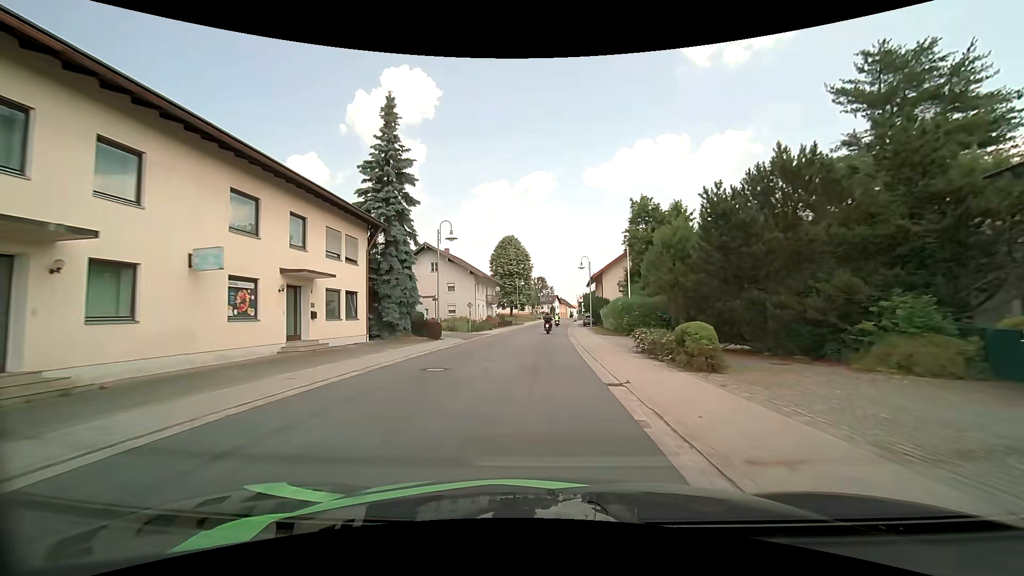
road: secondary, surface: asphalt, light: Day
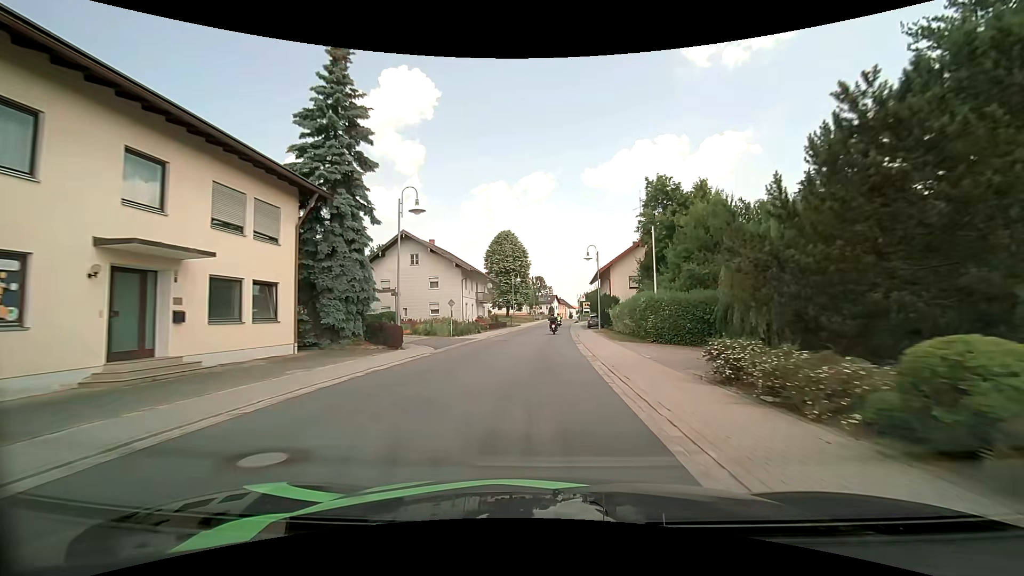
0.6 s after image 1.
(0.0, +7.9) m; 0°
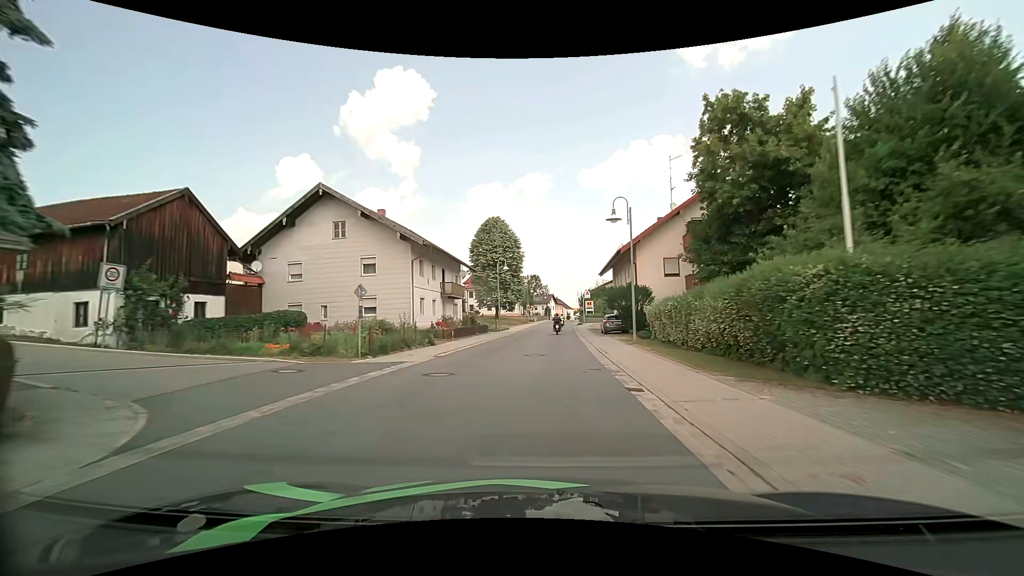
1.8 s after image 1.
(+0.1, +16.3) m; 0°
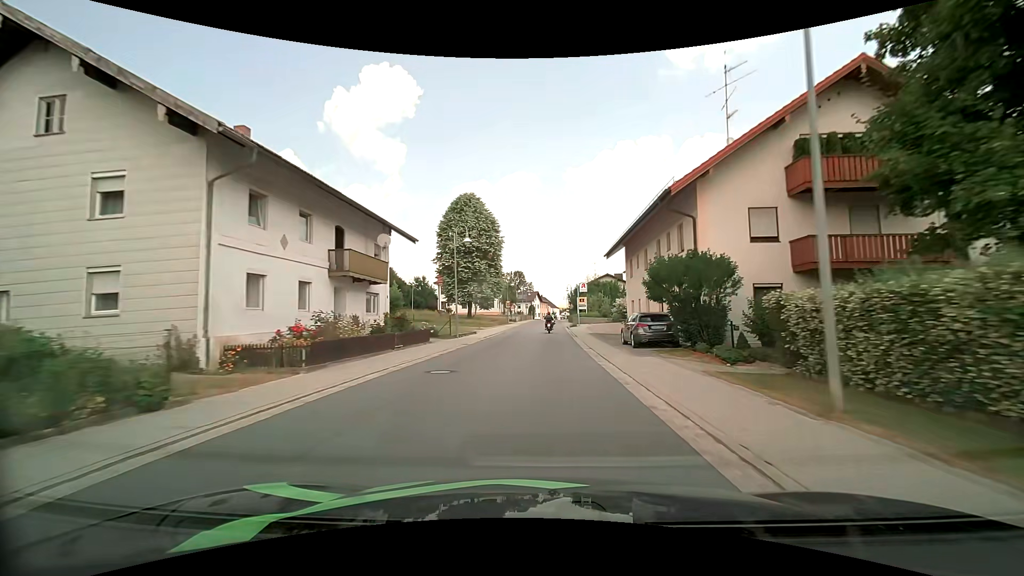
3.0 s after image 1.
(+0.4, +16.8) m; +2°
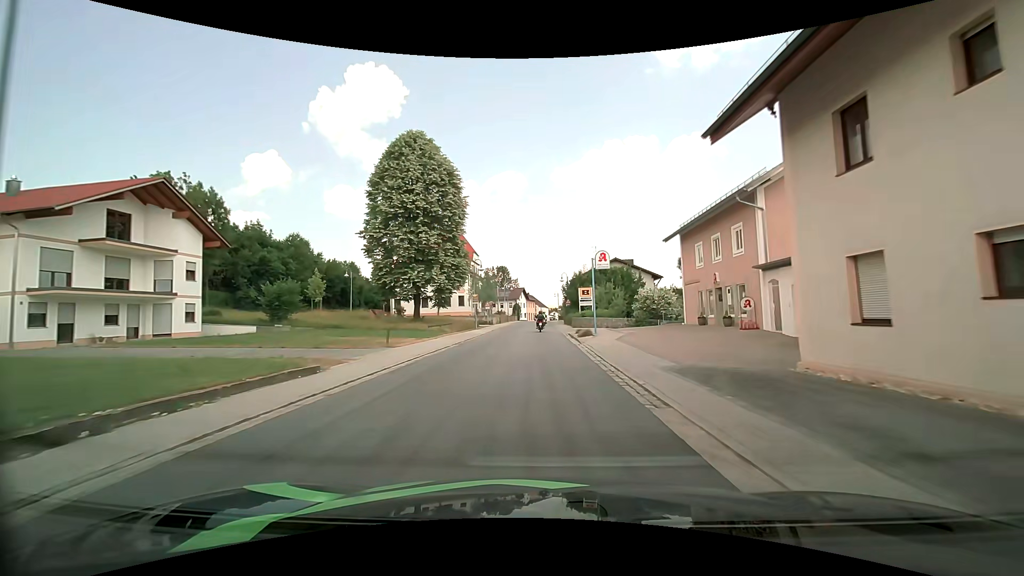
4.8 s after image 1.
(+0.5, +25.7) m; +2°
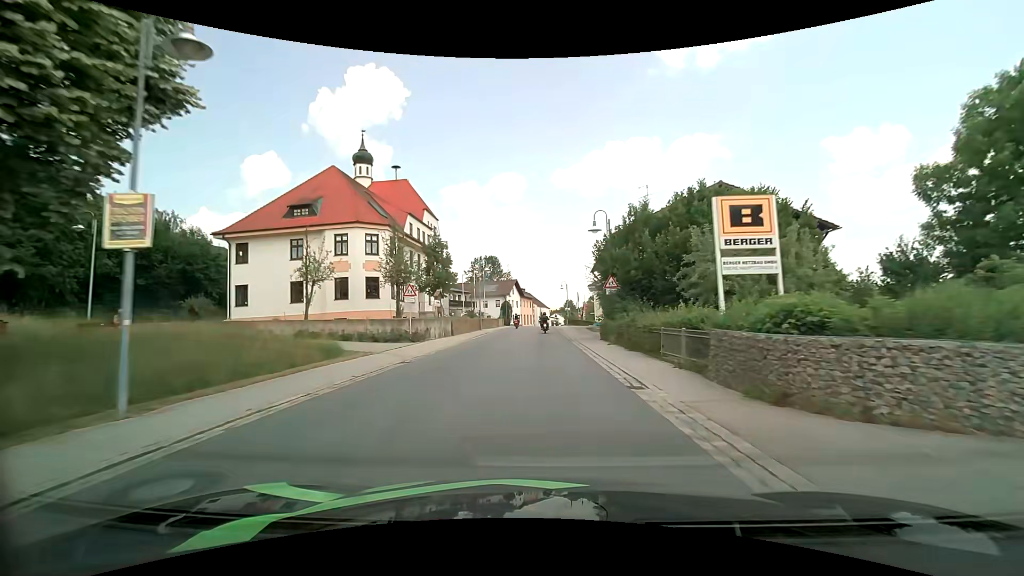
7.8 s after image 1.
(0.0, +41.7) m; +1°
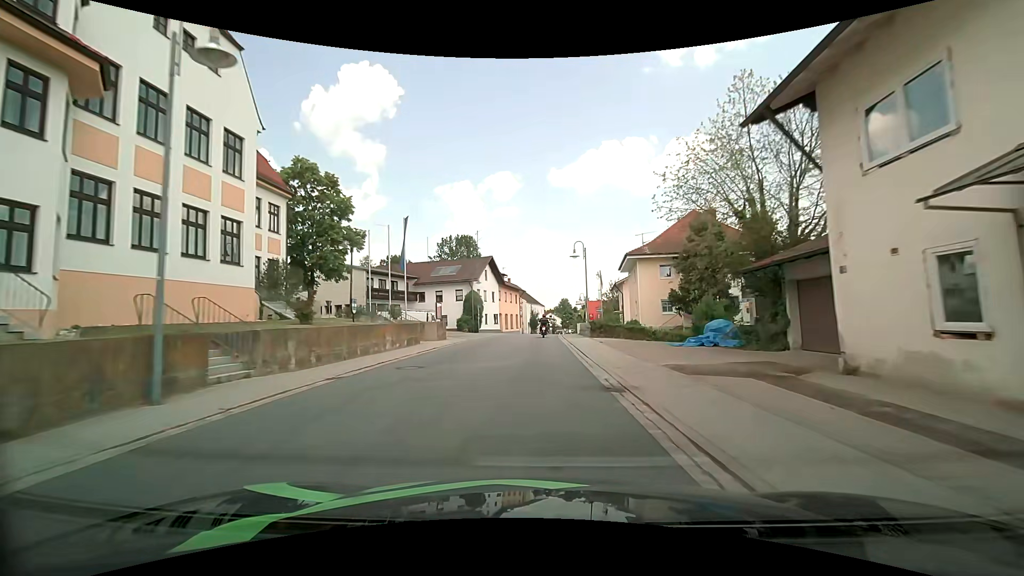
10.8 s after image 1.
(+0.1, +41.2) m; +1°
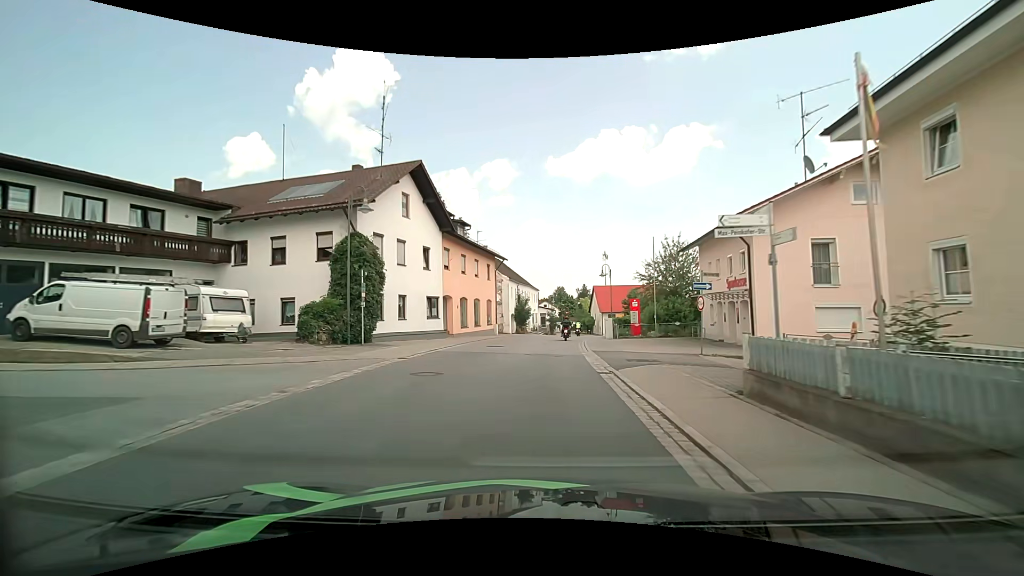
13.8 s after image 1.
(+0.1, +37.1) m; 0°
(0, +10) (0, +20) (+1, +30) (+2, +40) (+4, +50) (+5, +60) (+7, +69) (+9, +79) (+9, +89) (+9, +99) m
